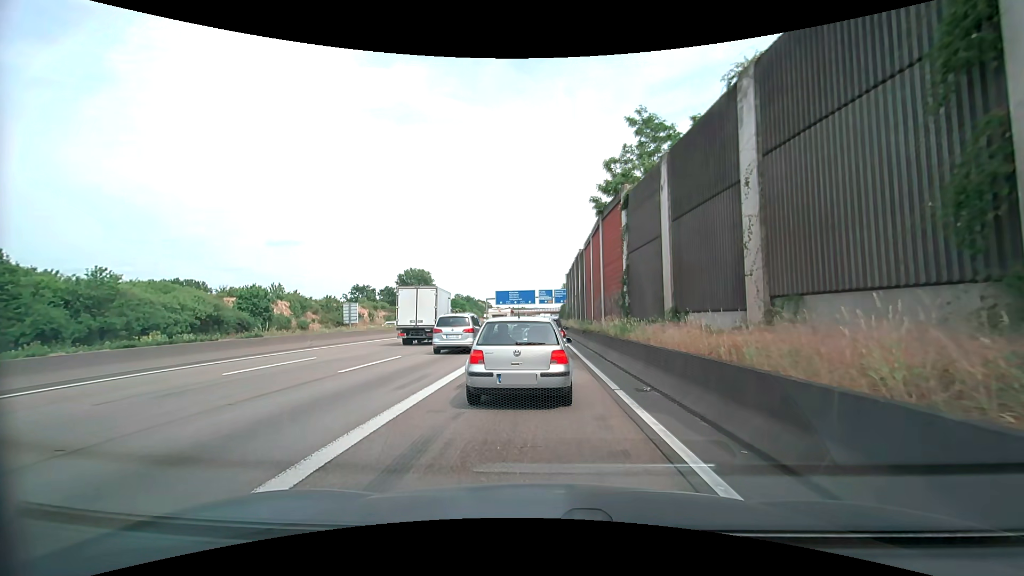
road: motorway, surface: asphalt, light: Day
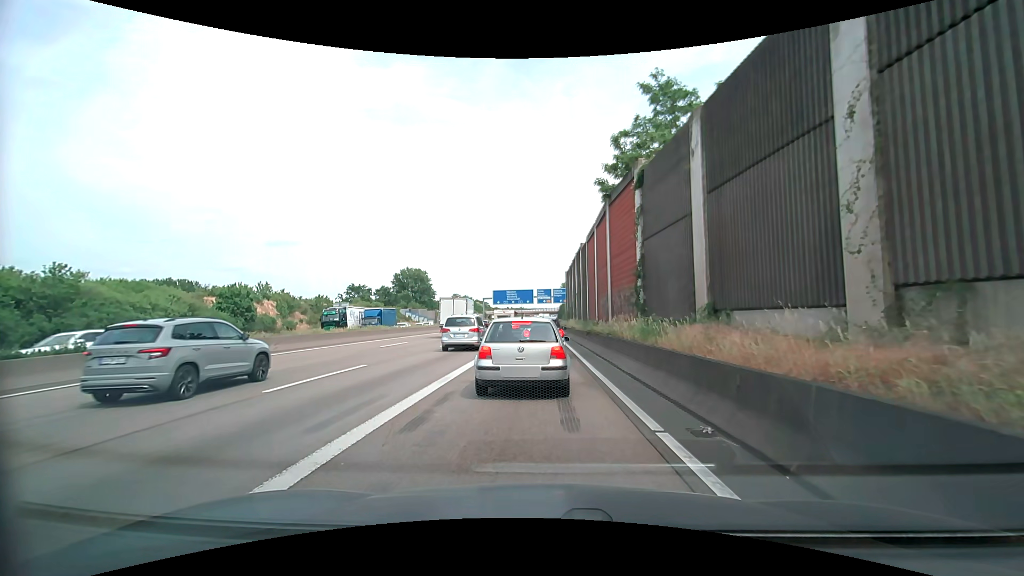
(0.0, +3.8) m; +1°
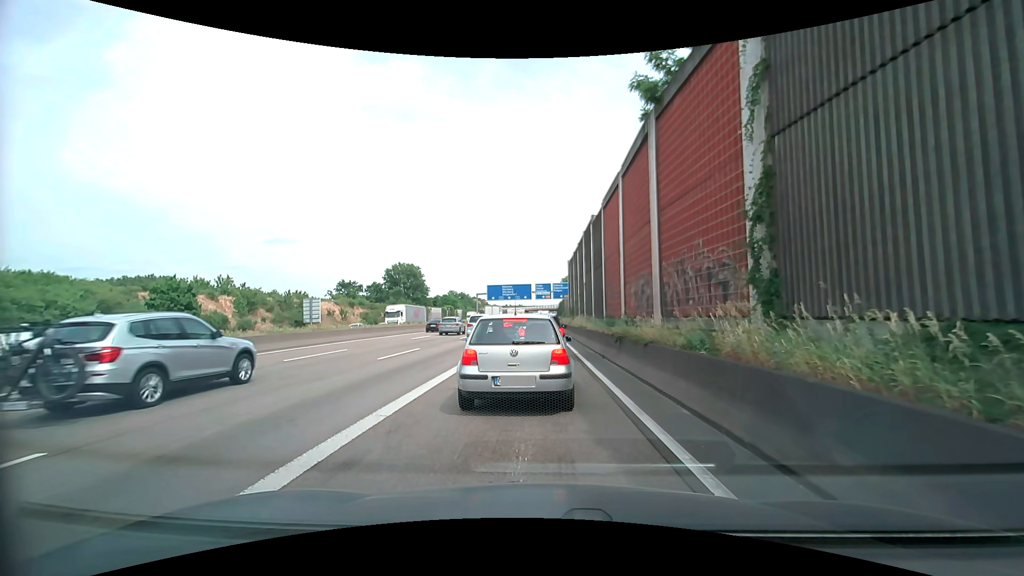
(-0.2, +10.6) m; -1°
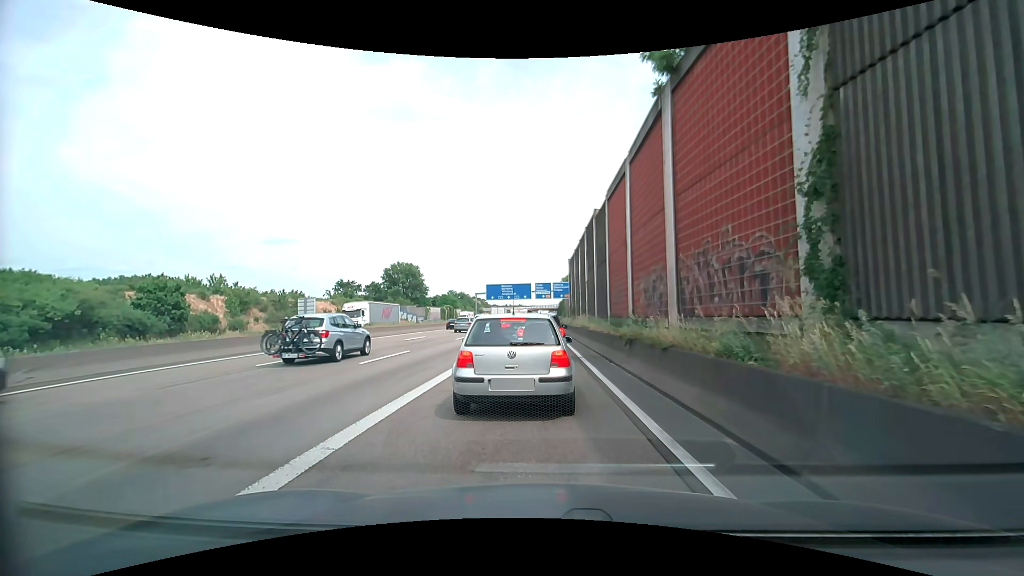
(0.0, +1.7) m; -2°
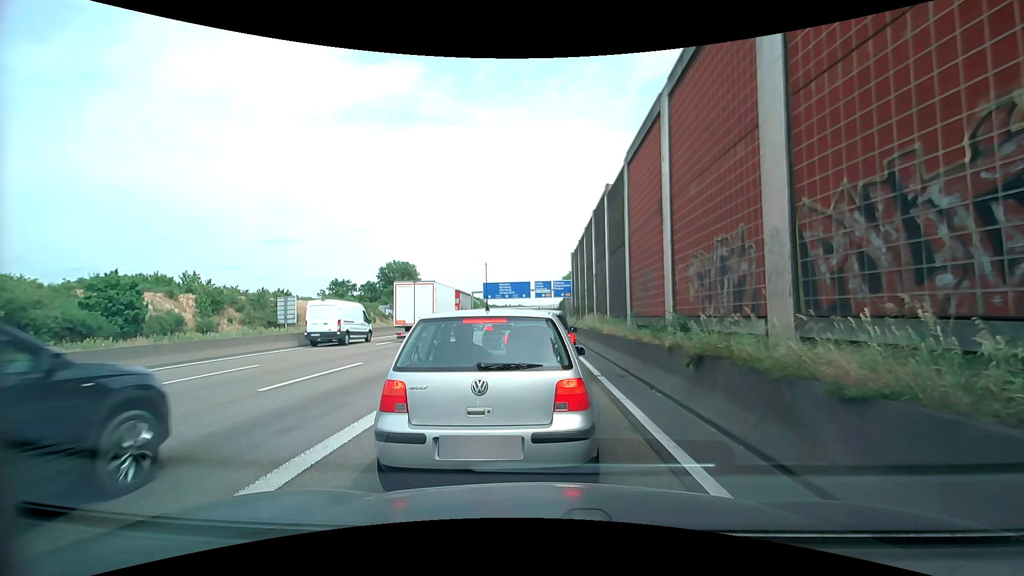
(+0.1, +5.6) m; 0°
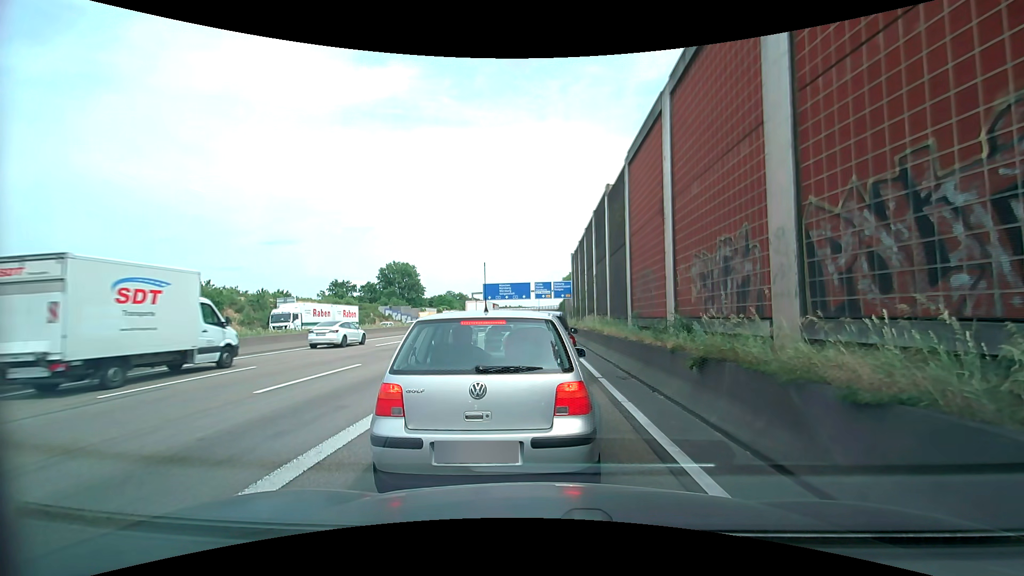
(0.0, +0.3) m; 0°
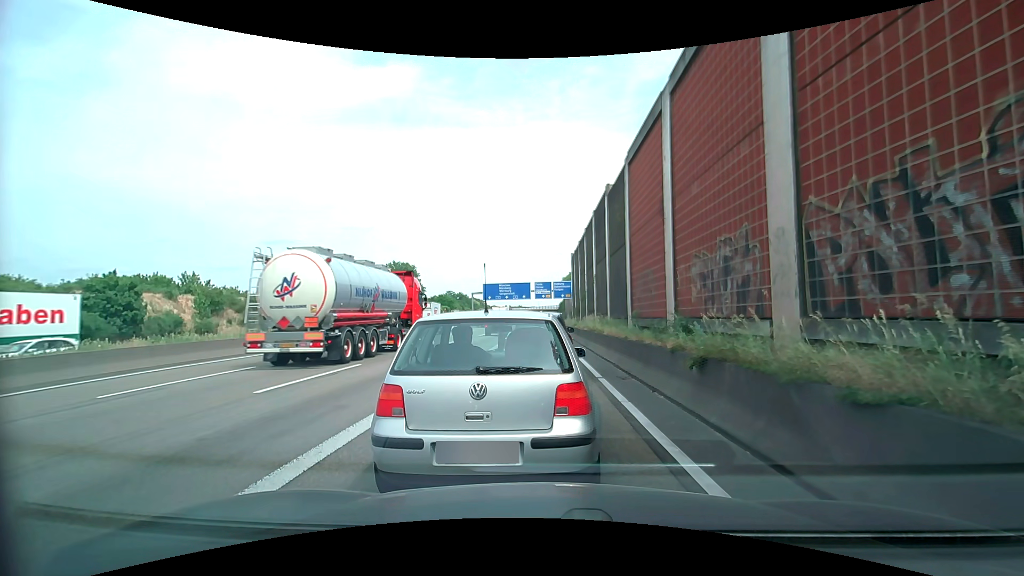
(0.0, 0.0) m; 0°
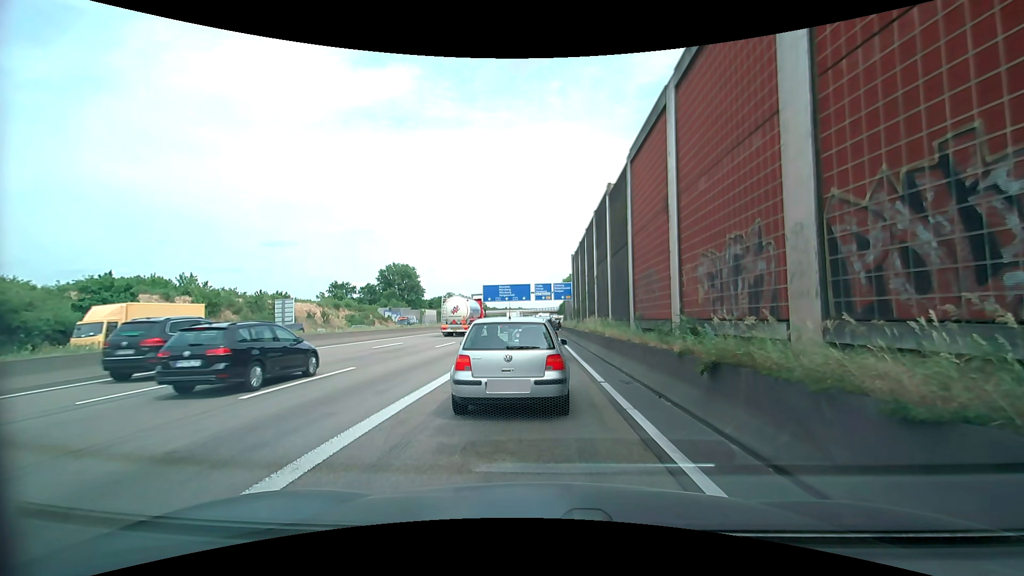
(0.0, +0.5) m; 0°
